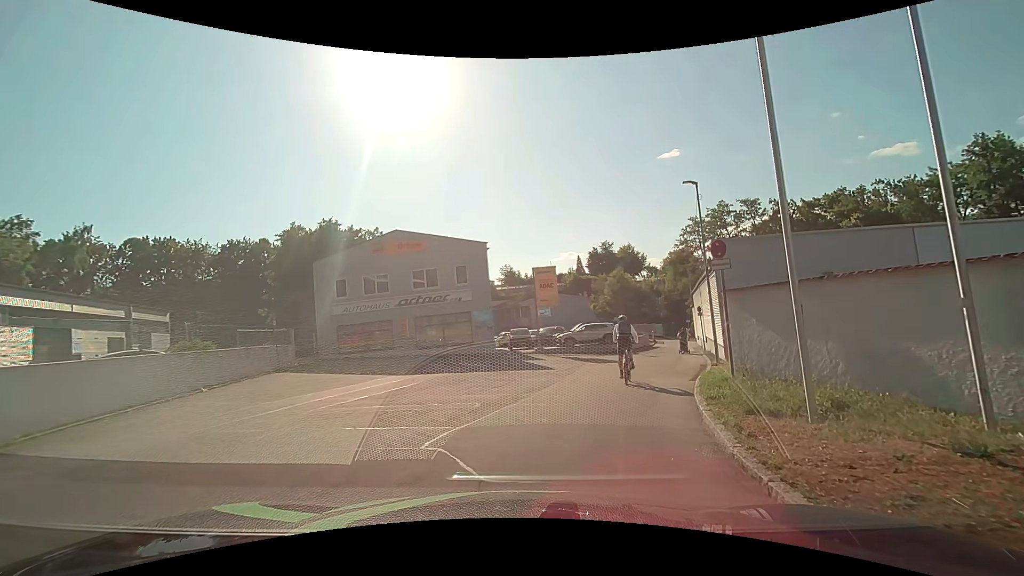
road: residential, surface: asphalt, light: Day
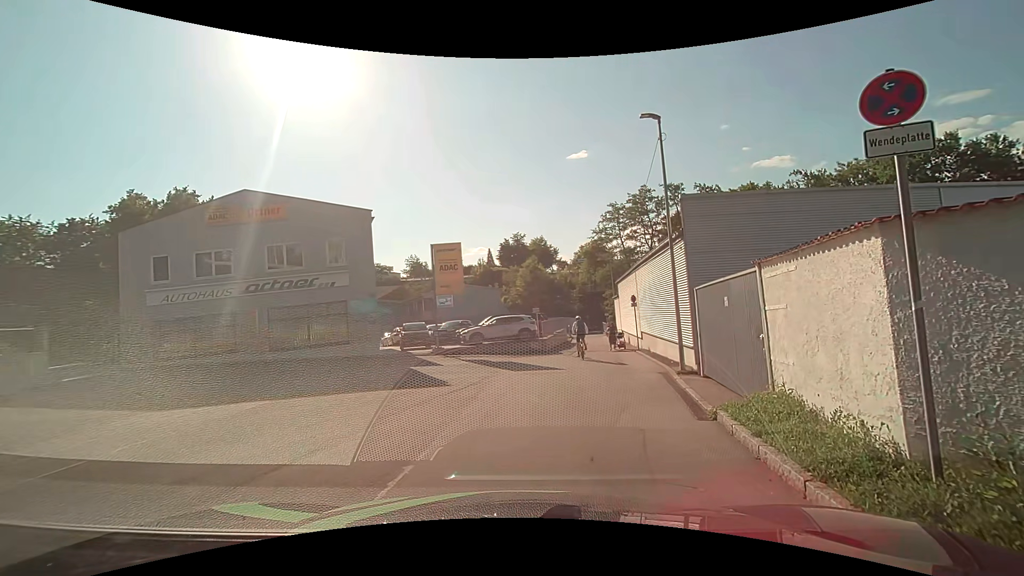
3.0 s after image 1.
(+0.5, +7.4) m; +11°
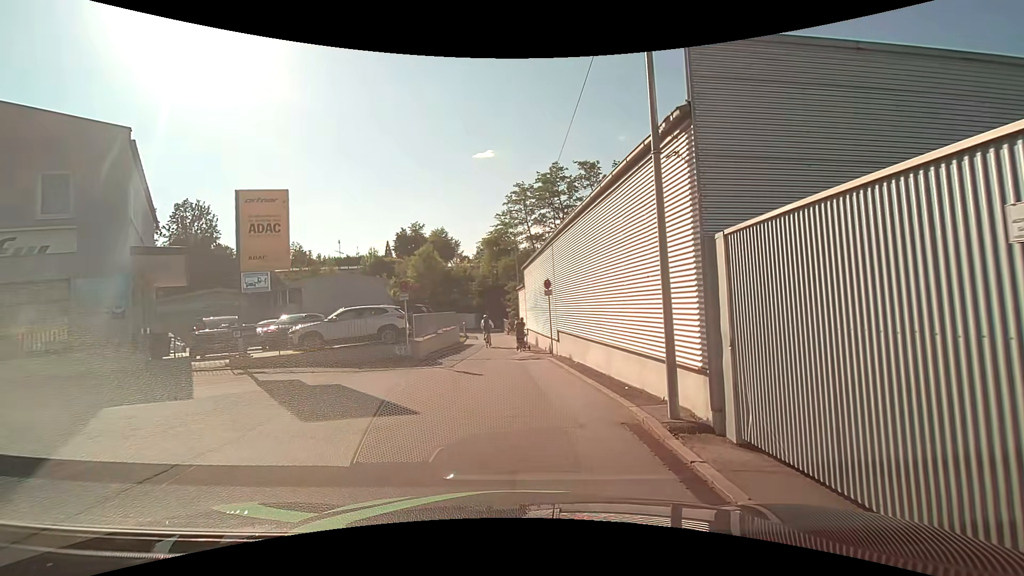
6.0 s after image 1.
(+1.0, +8.9) m; +12°
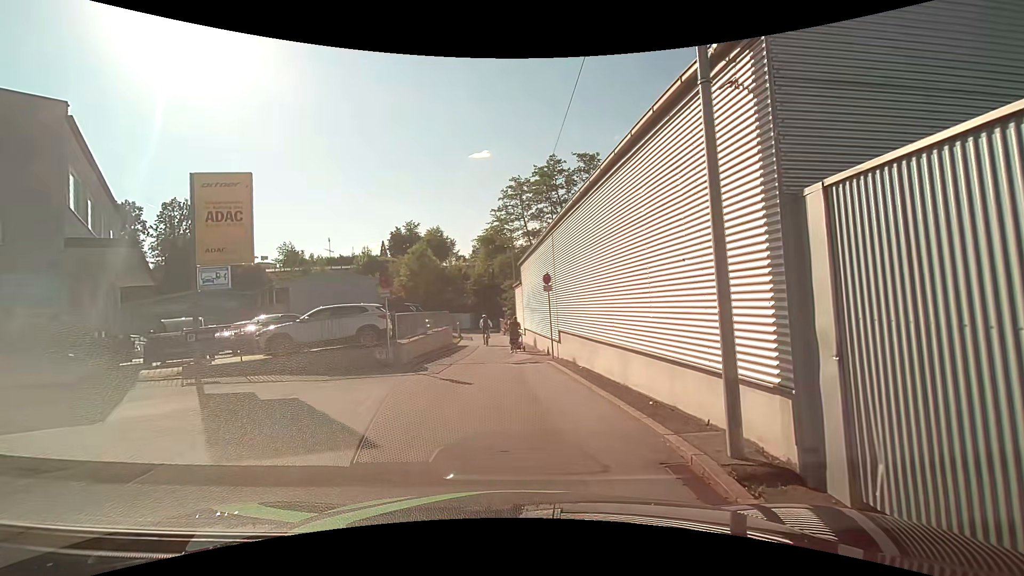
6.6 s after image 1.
(0.0, +2.1) m; +1°
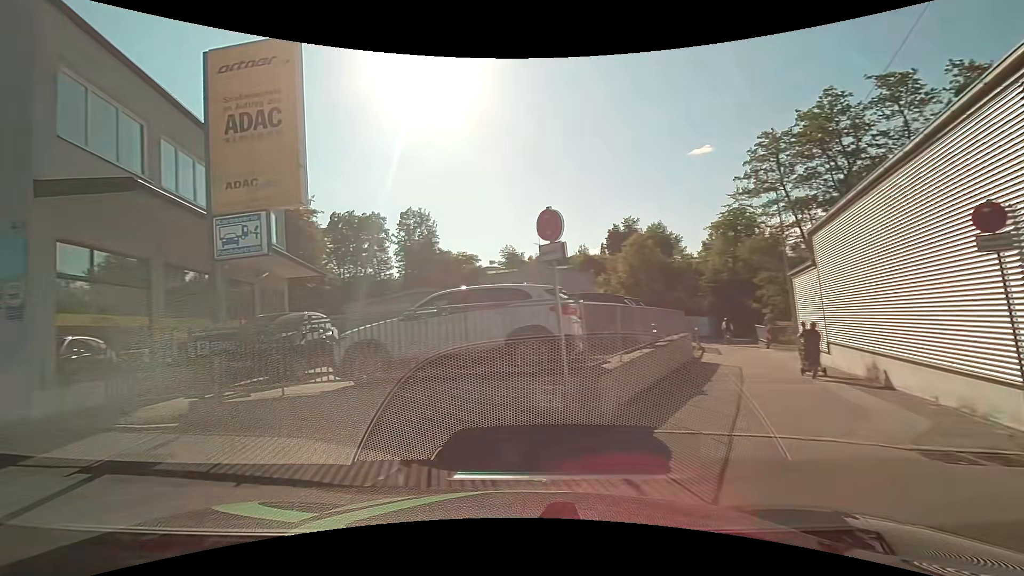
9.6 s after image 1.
(-1.0, +9.5) m; -25°
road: service
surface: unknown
